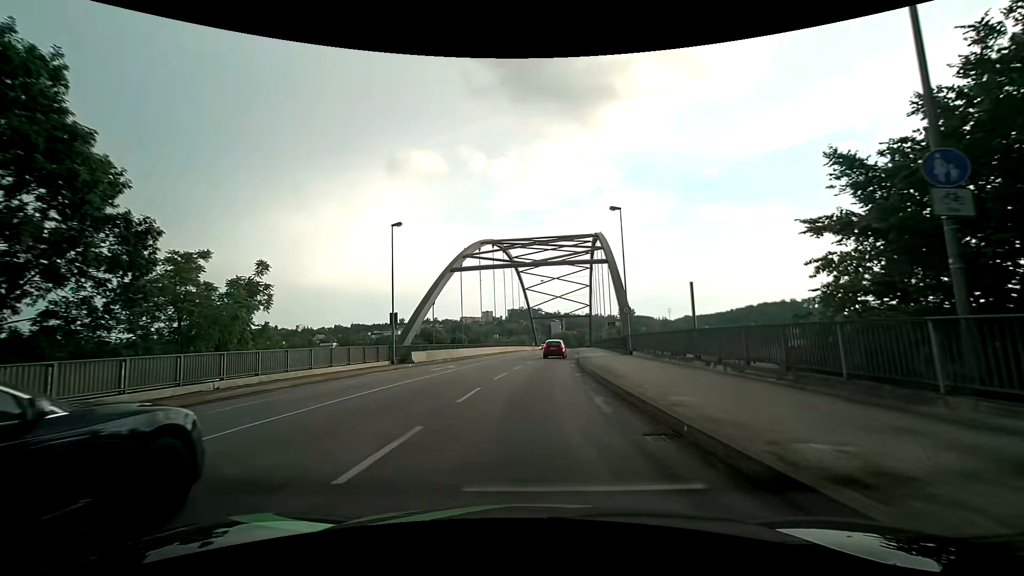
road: primary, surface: asphalt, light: Day
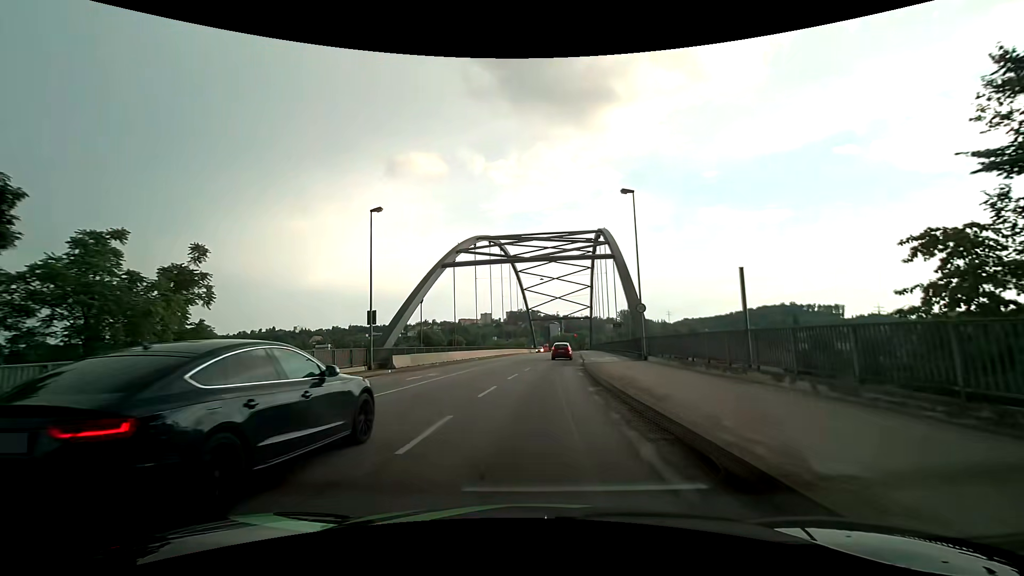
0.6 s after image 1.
(0.0, +4.7) m; 0°
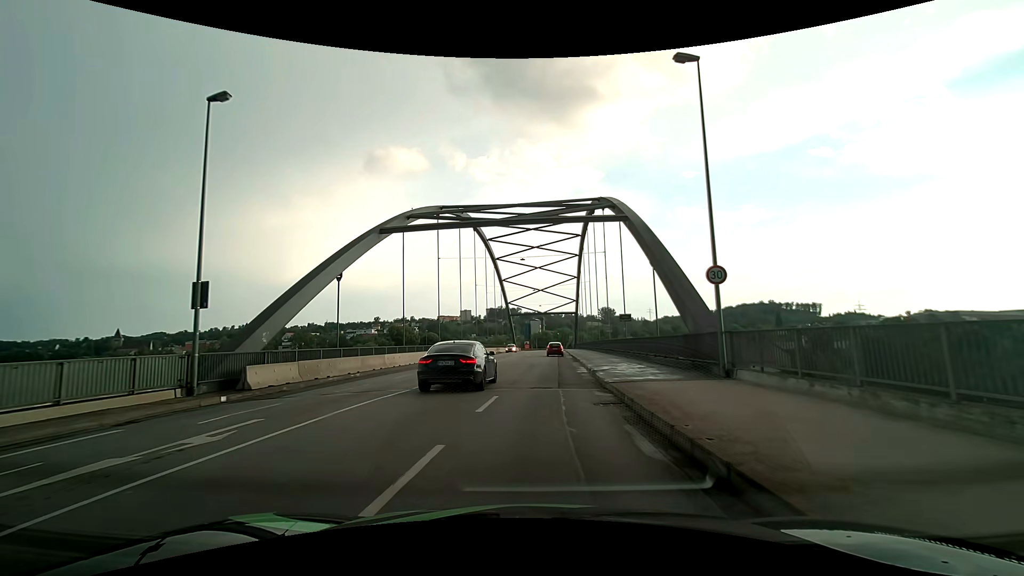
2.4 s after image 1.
(+0.1, +14.6) m; +2°
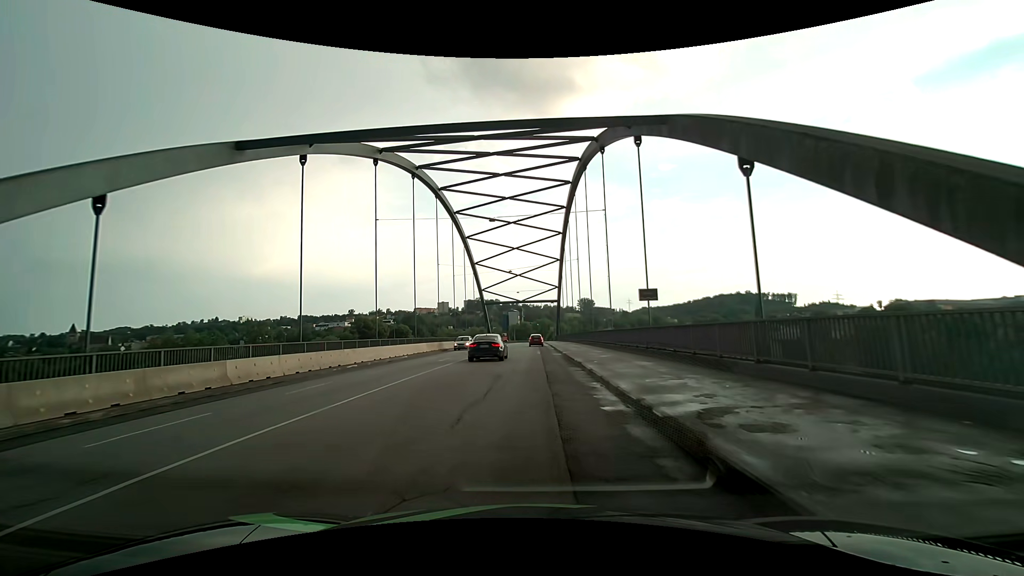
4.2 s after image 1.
(+0.3, +14.2) m; +2°
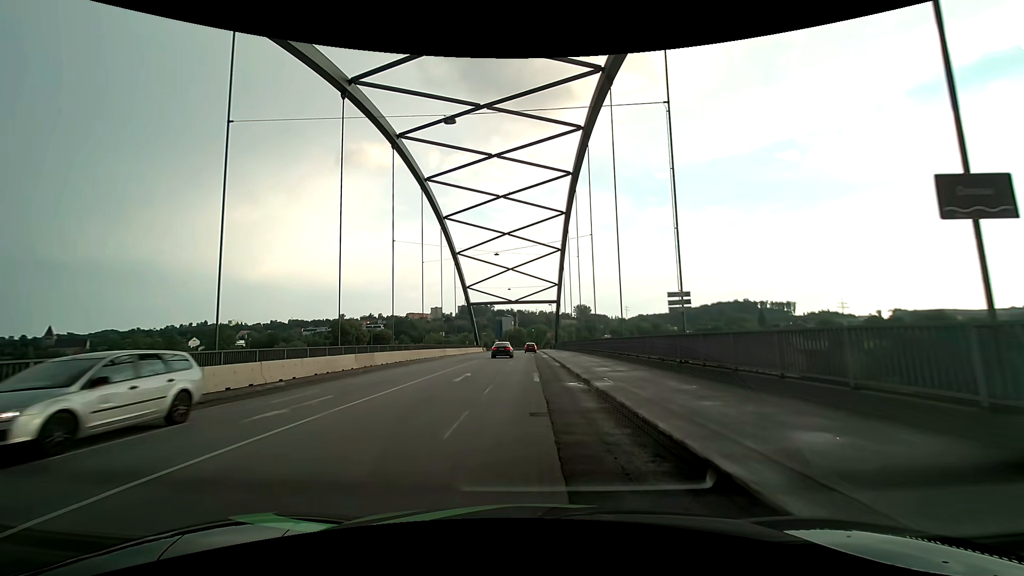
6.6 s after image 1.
(+0.2, +18.4) m; +1°
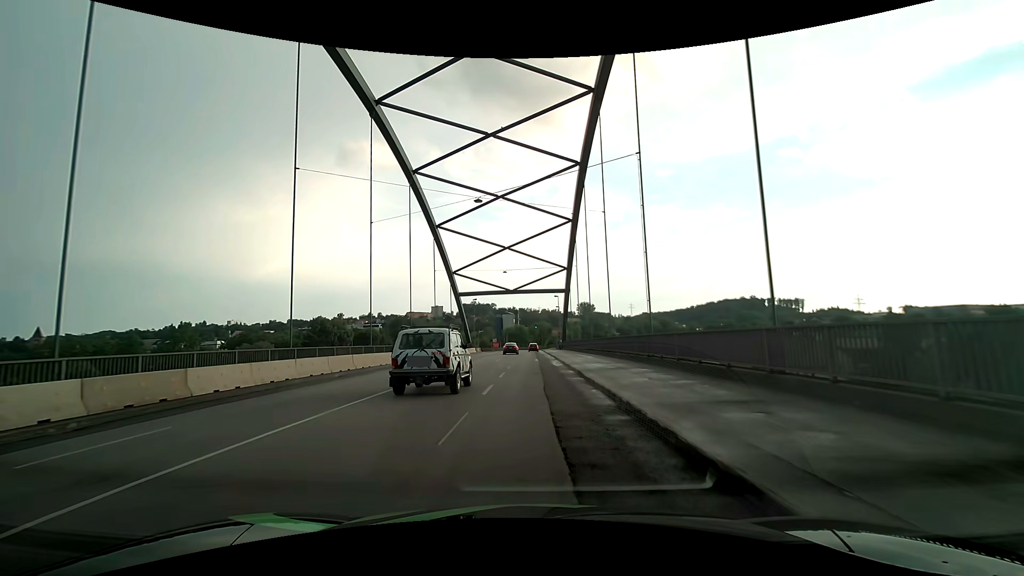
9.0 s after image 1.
(-0.1, +18.7) m; 0°
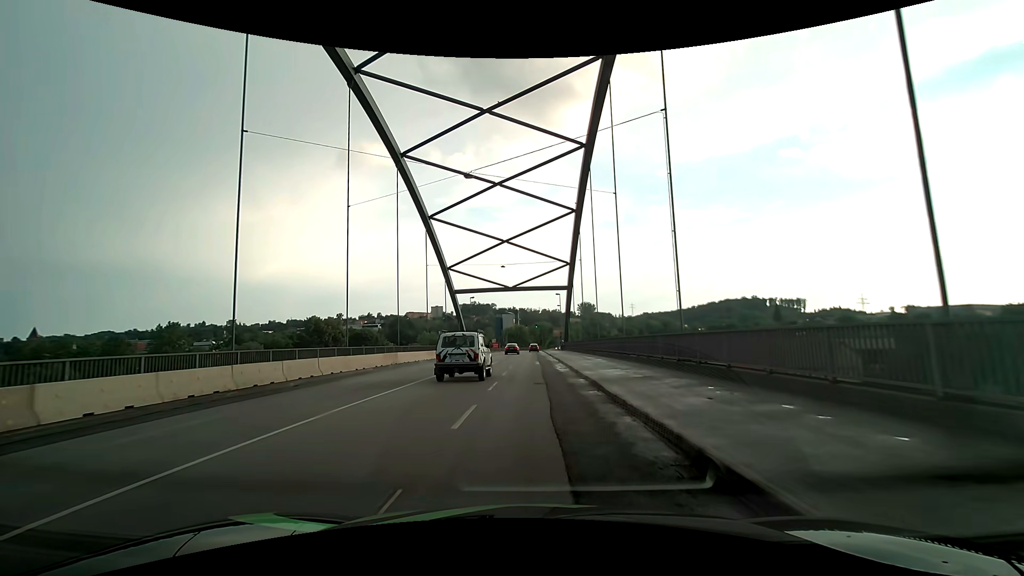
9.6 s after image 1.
(0.0, +4.8) m; 0°
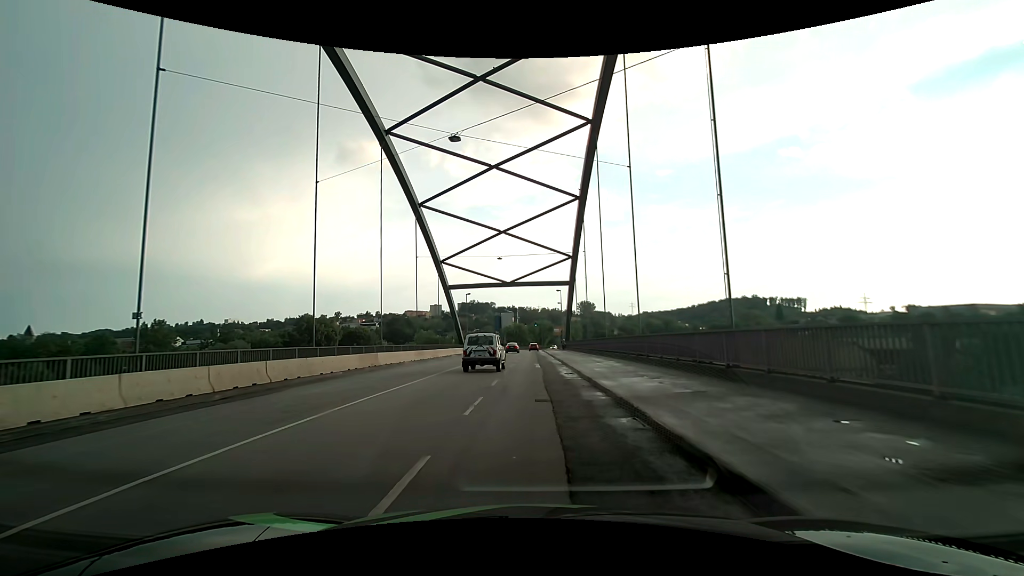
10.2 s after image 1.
(0.0, +4.8) m; 0°
(0, +10) (0, +20) (0, +30) (0, +40) (0, +50) (0, +60) (0, +70) (0, +80) (0, +90) (0, +100) m
